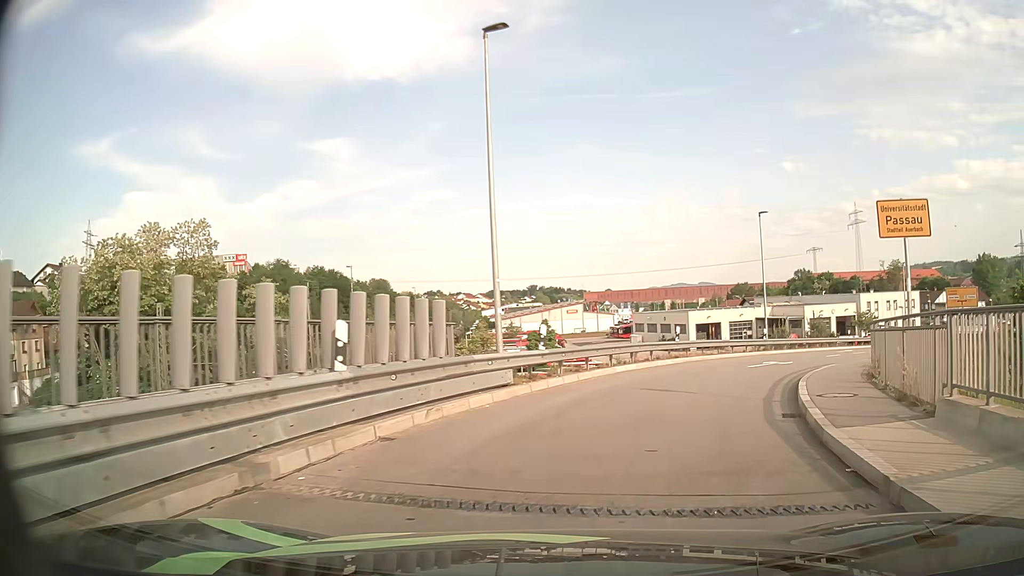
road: primary_link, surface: asphalt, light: Day
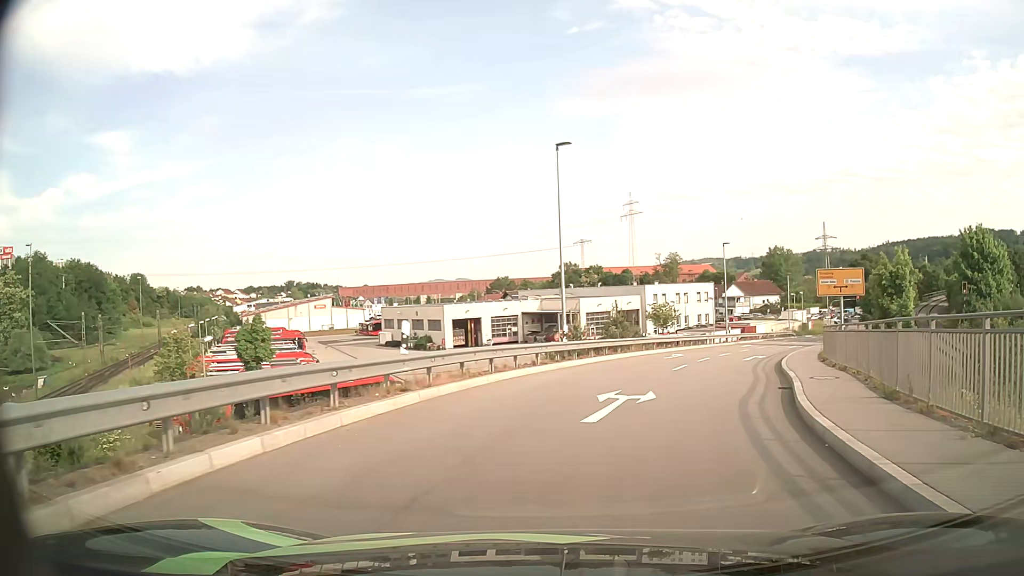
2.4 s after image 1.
(+2.6, +14.5) m; +20°
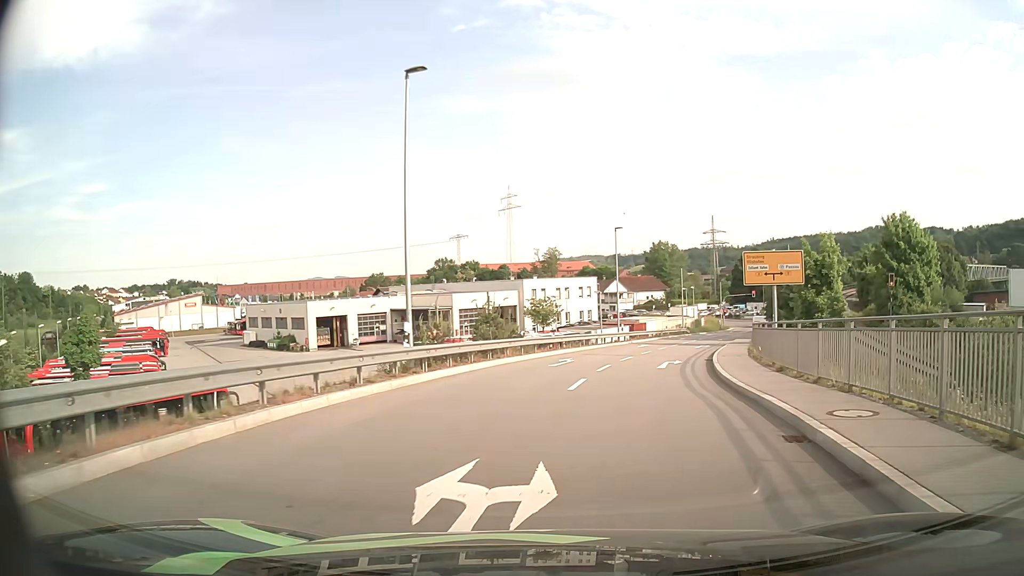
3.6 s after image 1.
(+0.7, +7.5) m; +11°
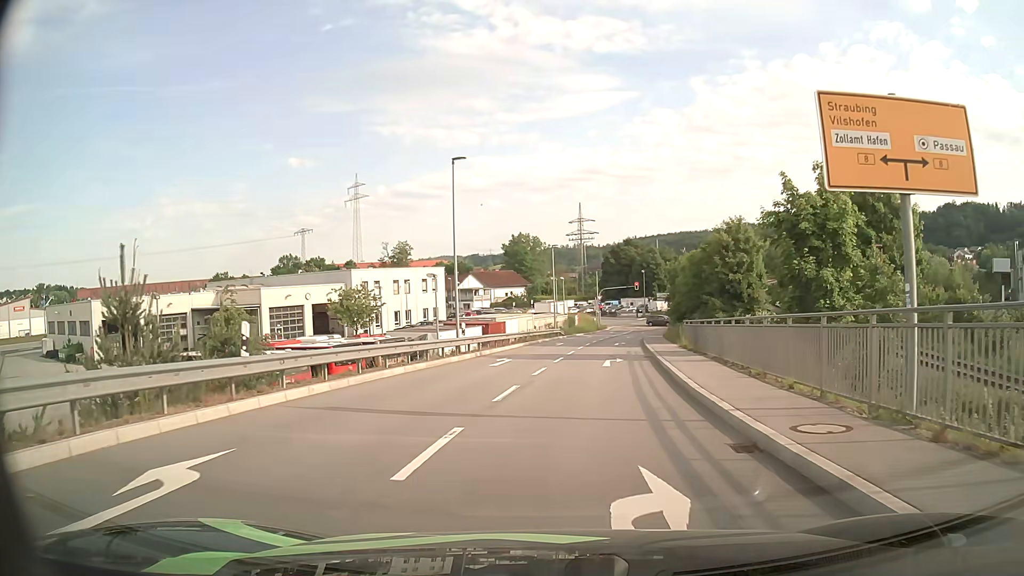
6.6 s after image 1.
(+2.5, +20.3) m; +12°
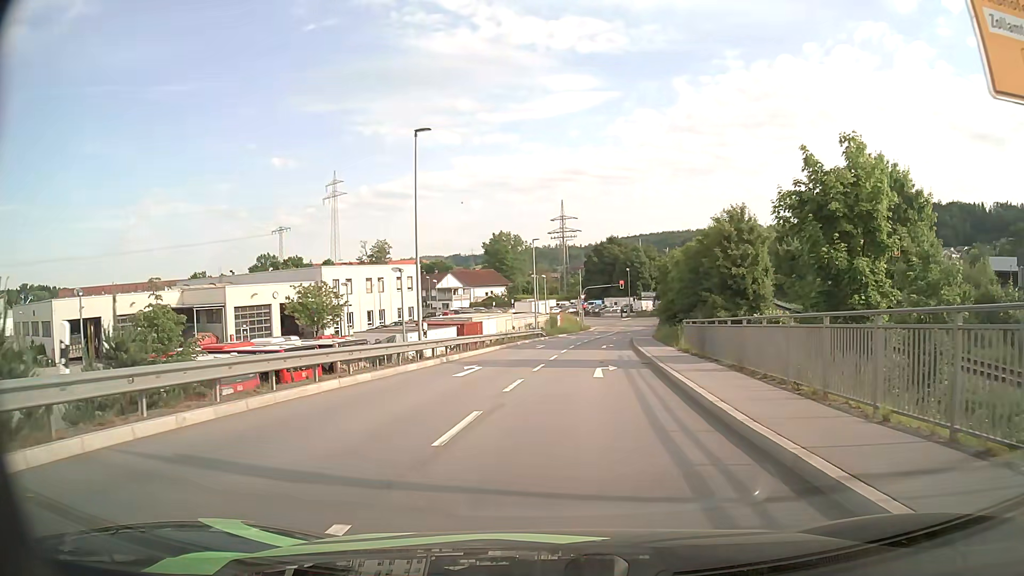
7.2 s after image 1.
(+0.1, +4.3) m; +1°
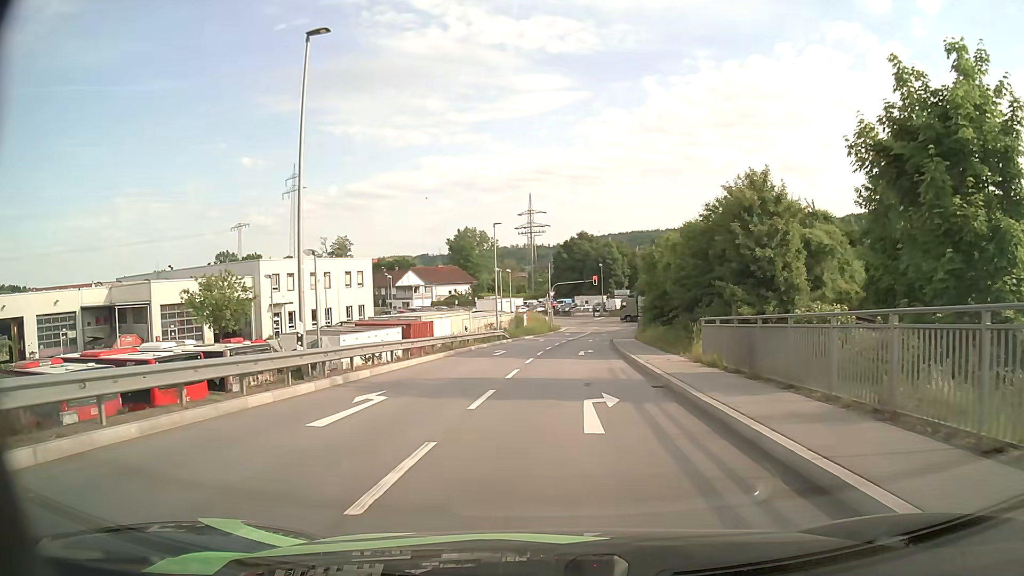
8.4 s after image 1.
(+0.2, +8.8) m; +2°
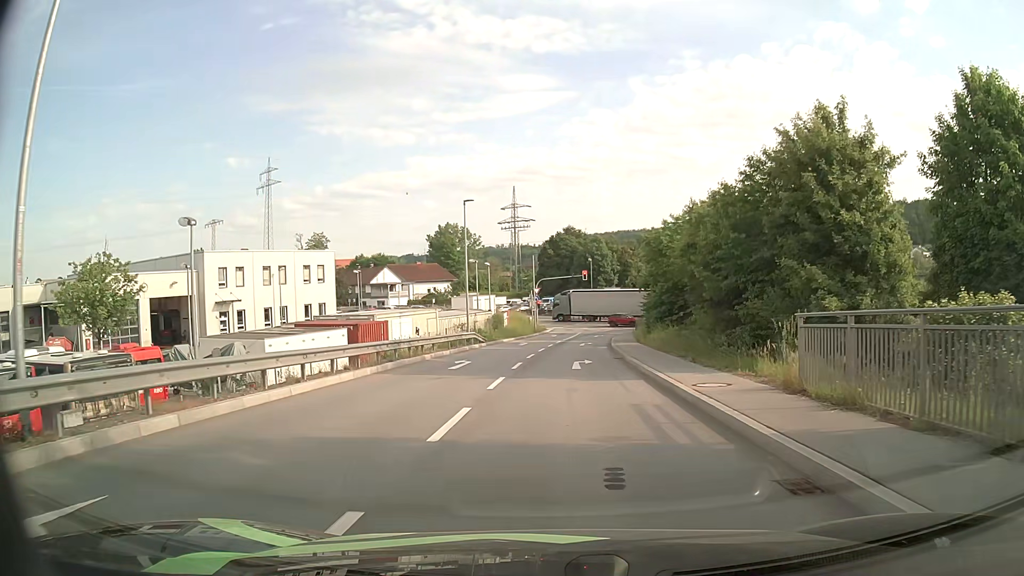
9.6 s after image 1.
(+0.2, +8.9) m; +2°
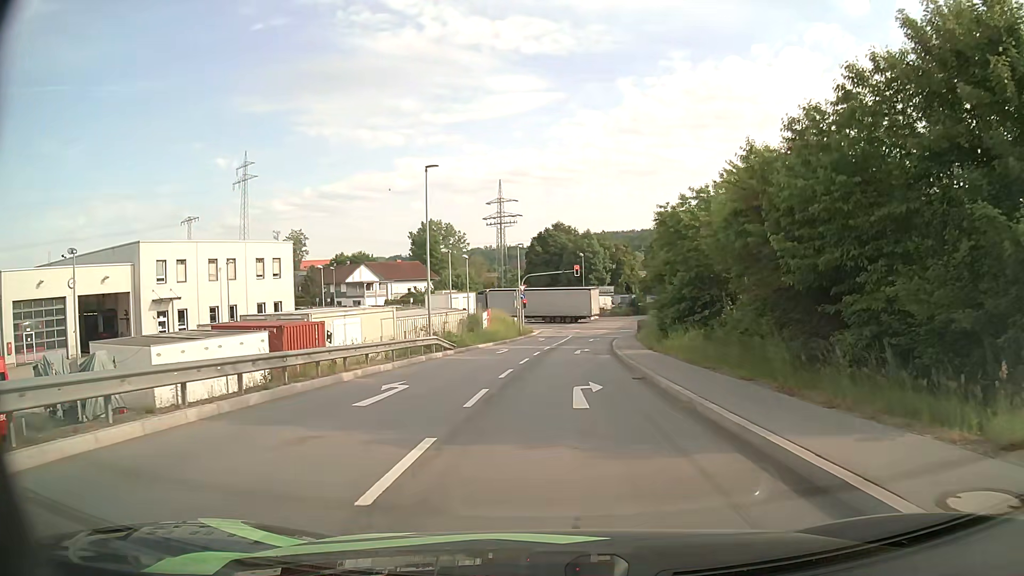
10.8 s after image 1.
(+0.1, +8.8) m; +1°
